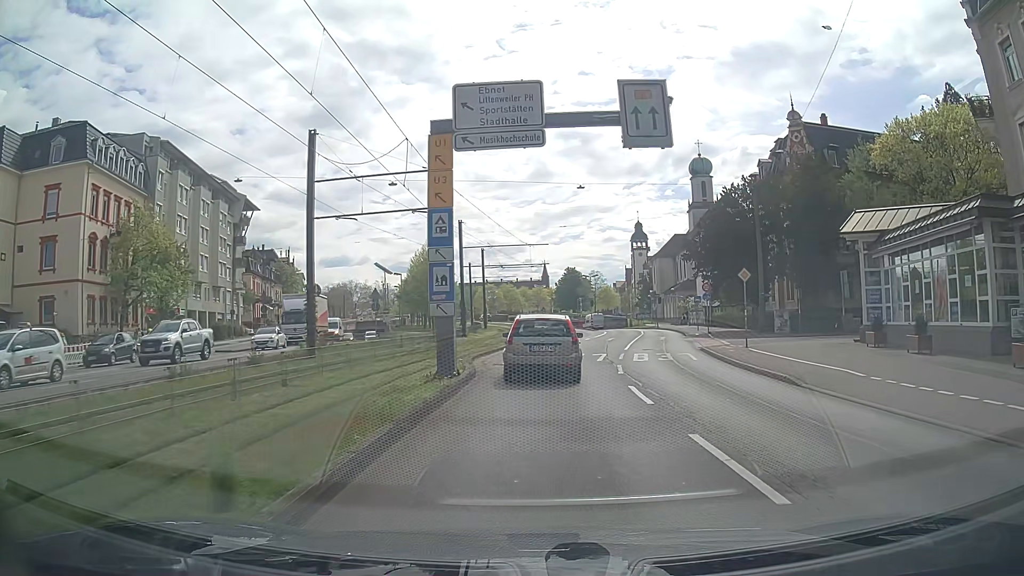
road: primary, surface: asphalt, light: Day
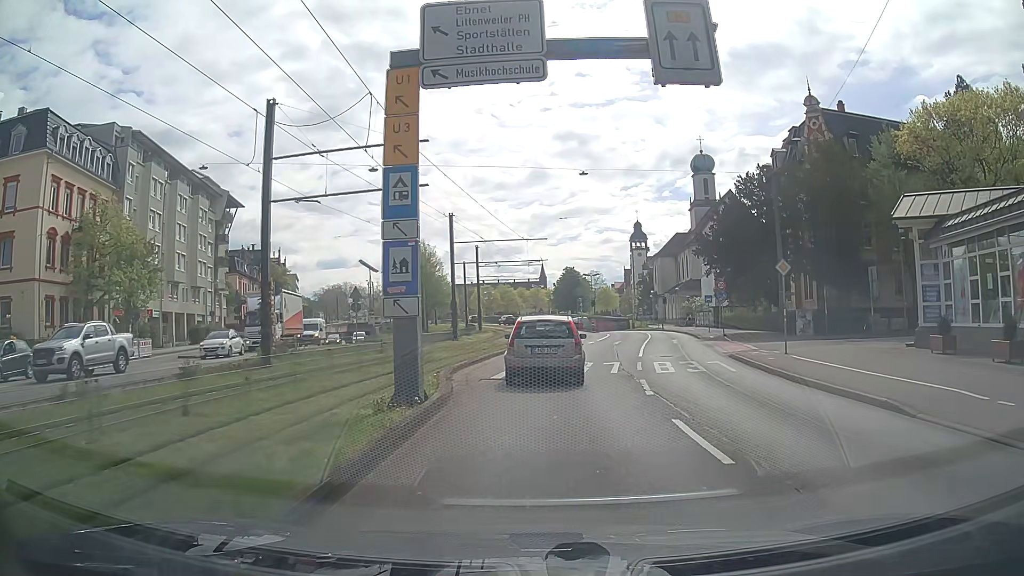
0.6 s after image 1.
(0.0, +4.5) m; 0°
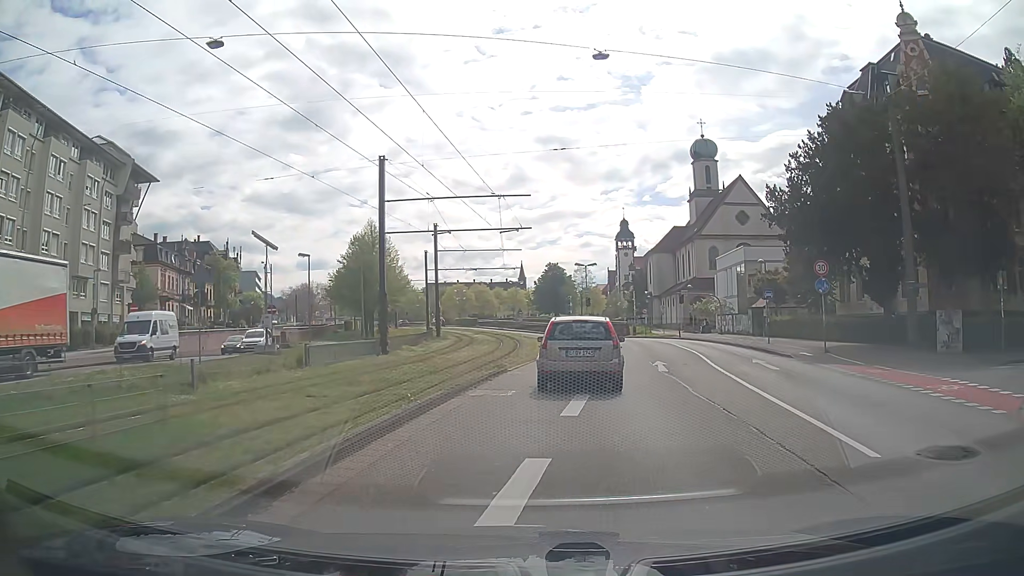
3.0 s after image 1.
(+0.3, +18.2) m; +3°
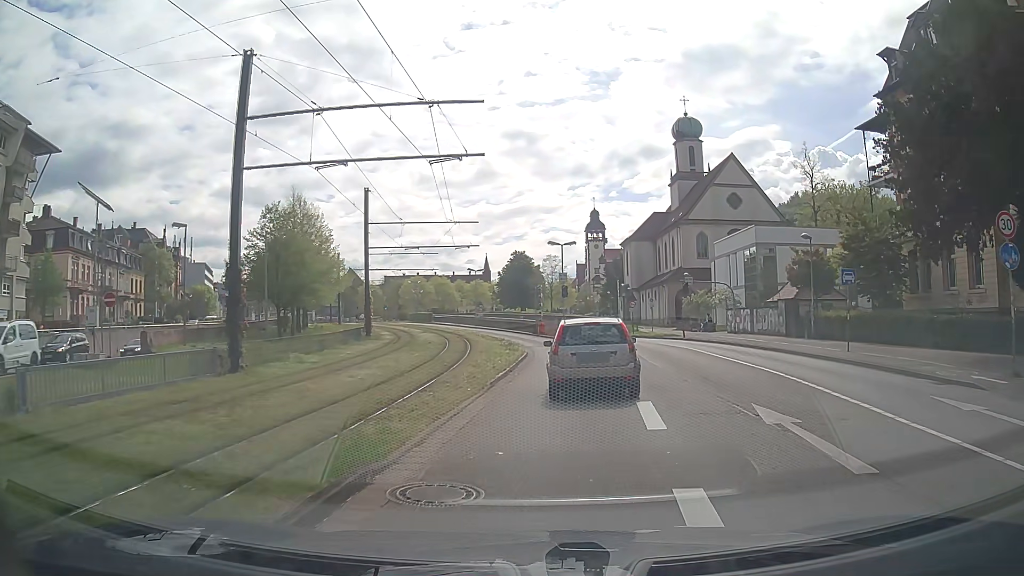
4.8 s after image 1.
(+0.2, +13.3) m; +2°
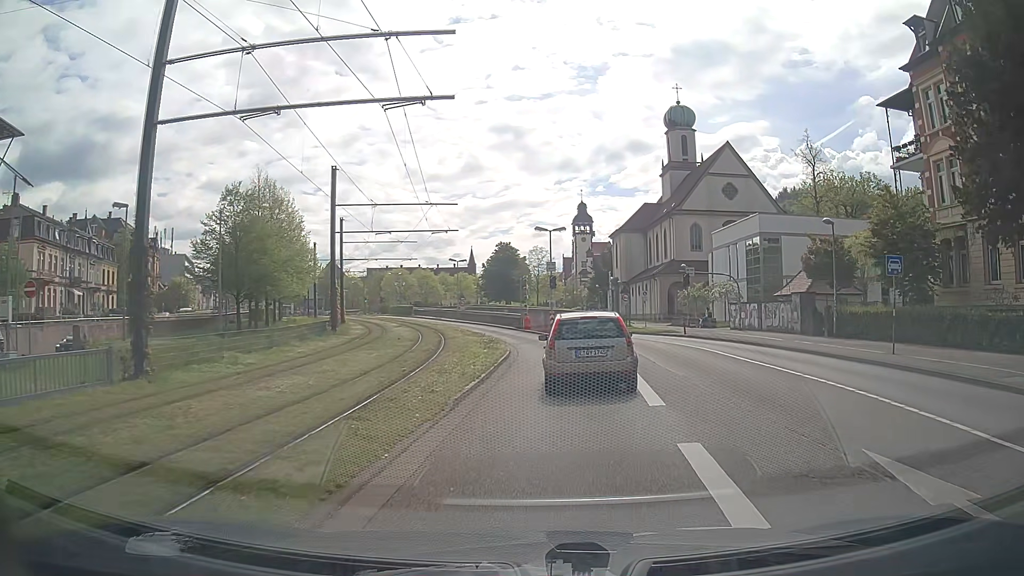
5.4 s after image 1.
(0.0, +4.3) m; 0°
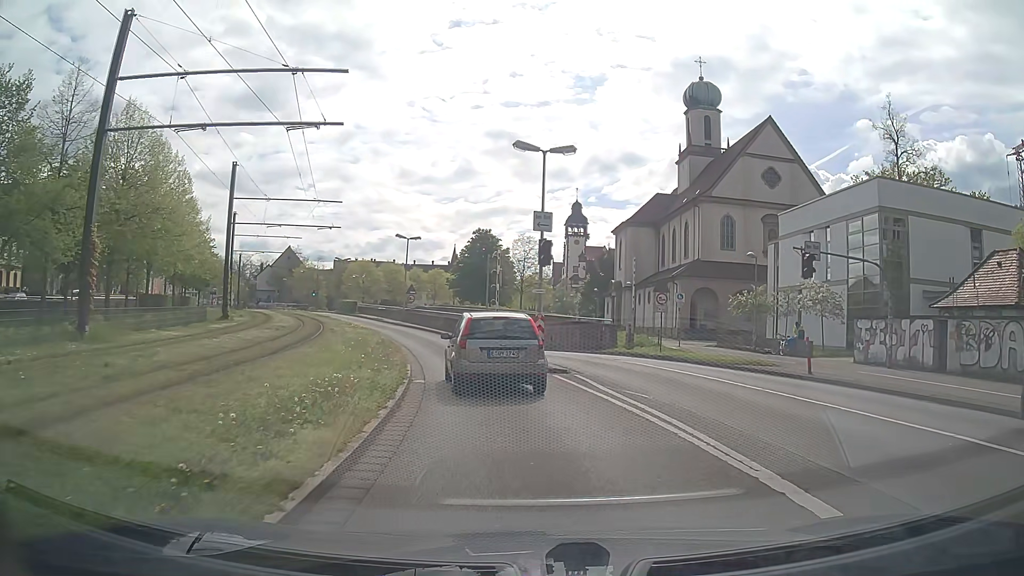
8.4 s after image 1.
(+0.8, +21.0) m; +2°
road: secondary
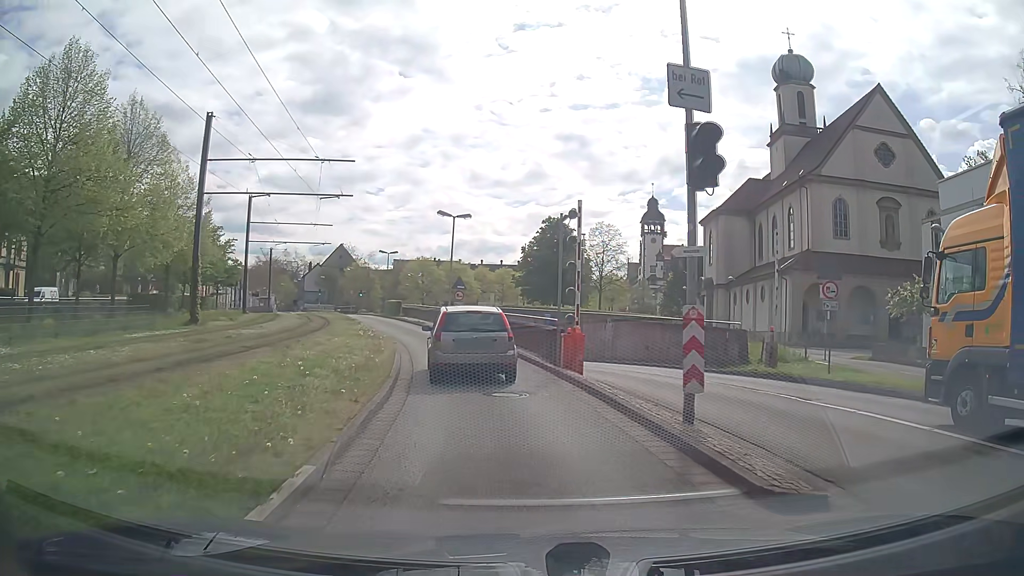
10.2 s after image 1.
(-0.6, +12.0) m; -6°
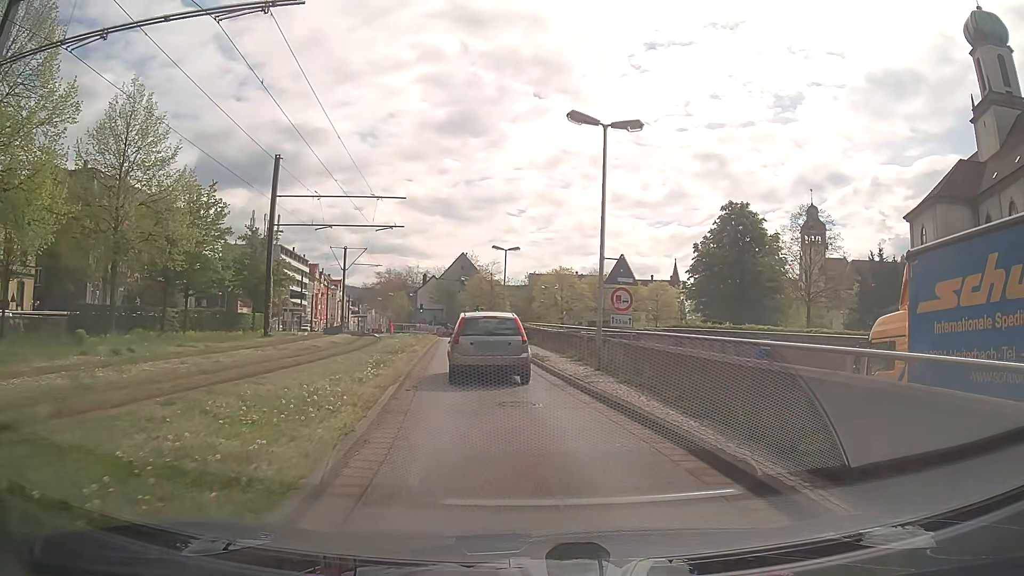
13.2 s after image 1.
(-2.3, +20.8) m; -13°
(0, +10) (-1, +20) (-2, +30) (-4, +40) (-5, +50) (-6, +60) (-8, +69) (-12, +79) (-15, +88) (-20, +97) m
